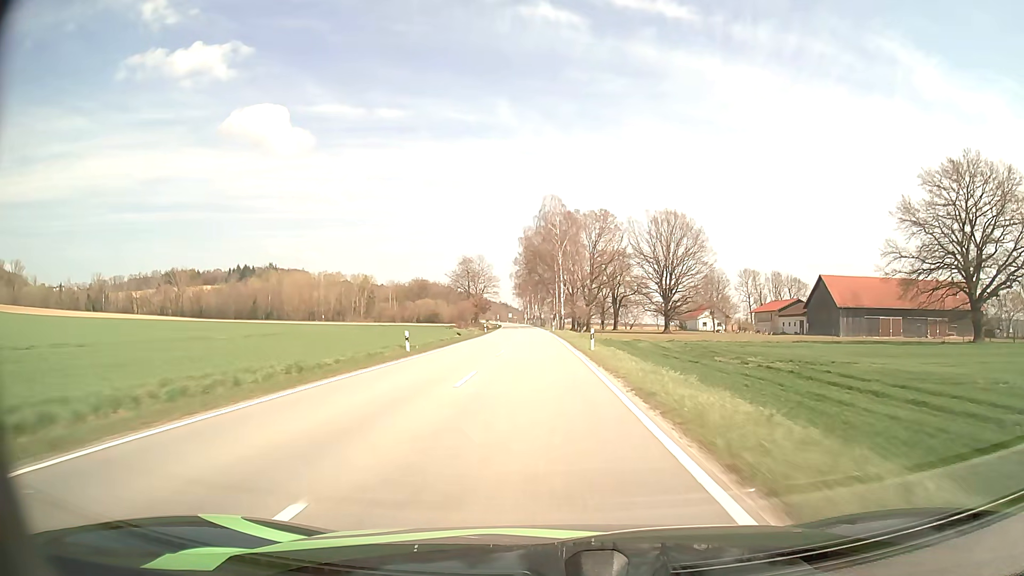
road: tertiary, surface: asphalt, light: Day
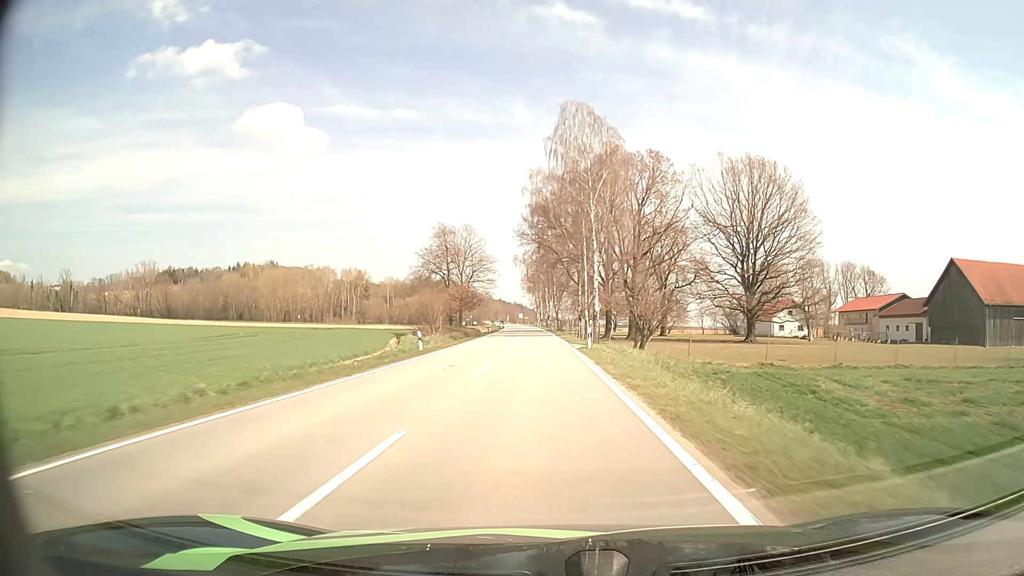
(-0.6, +46.9) m; -1°
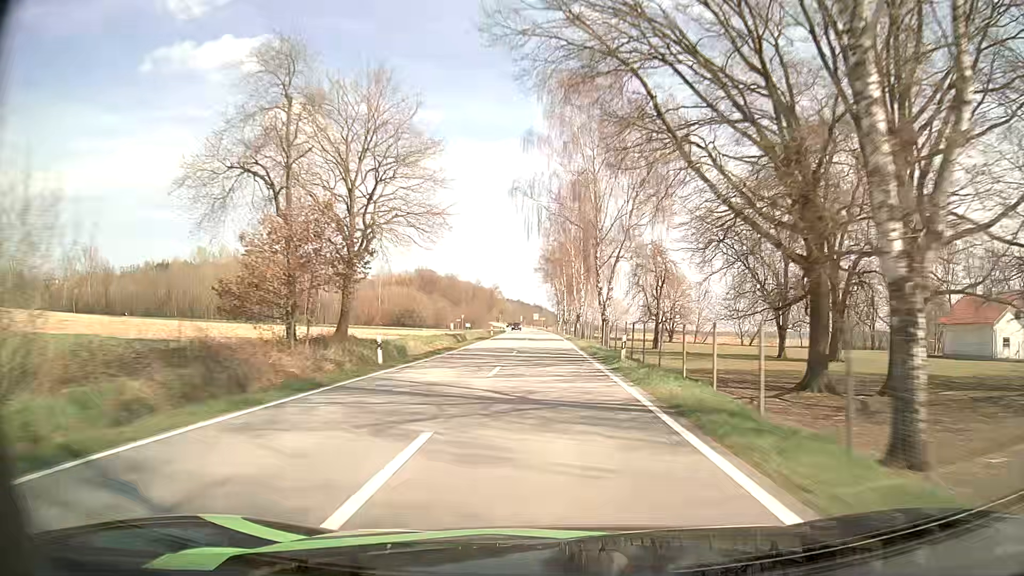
(-1.2, +62.4) m; -2°
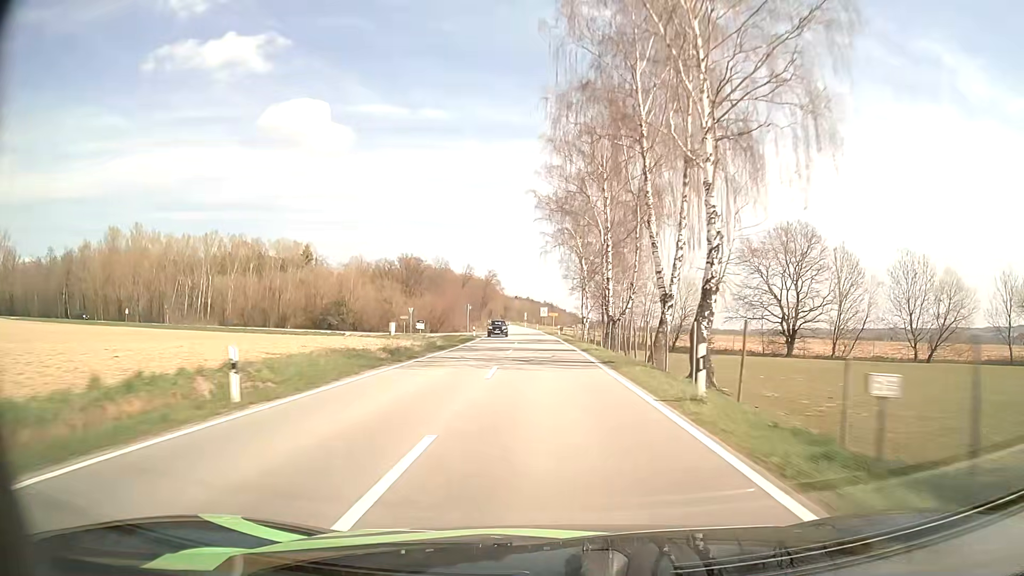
(-0.5, +62.6) m; -1°
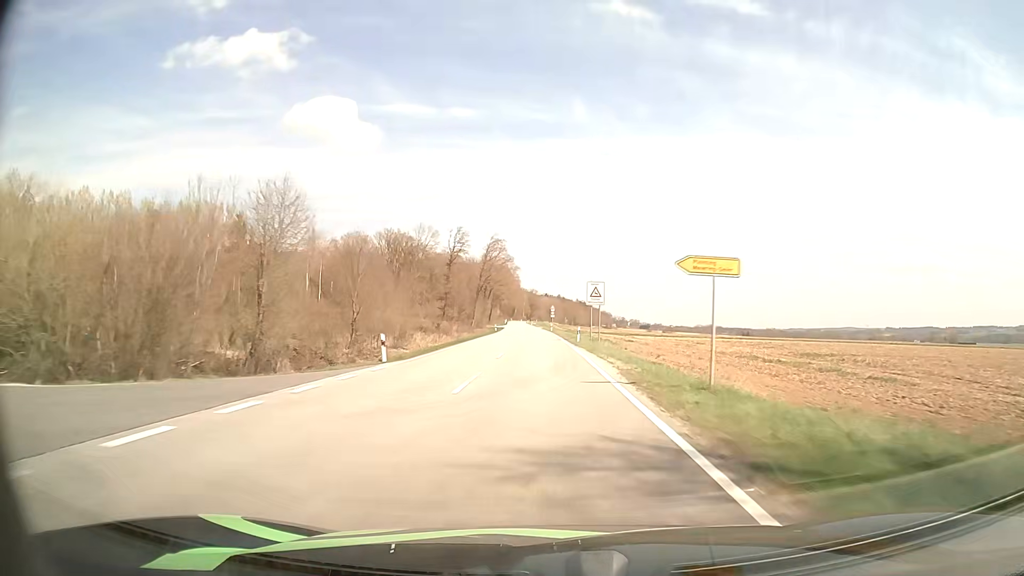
(-1.8, +79.0) m; -2°
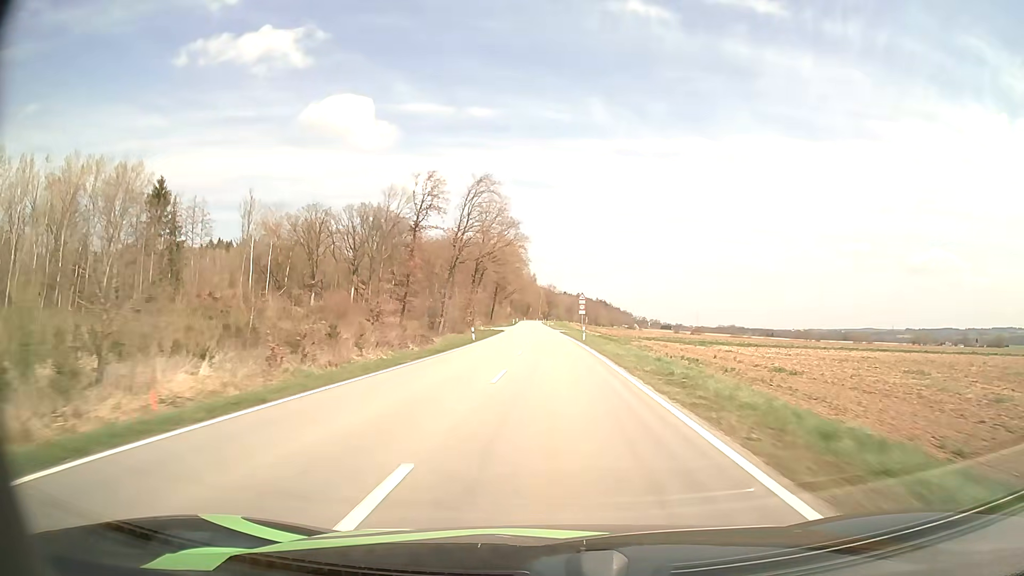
(-0.9, +47.2) m; -2°
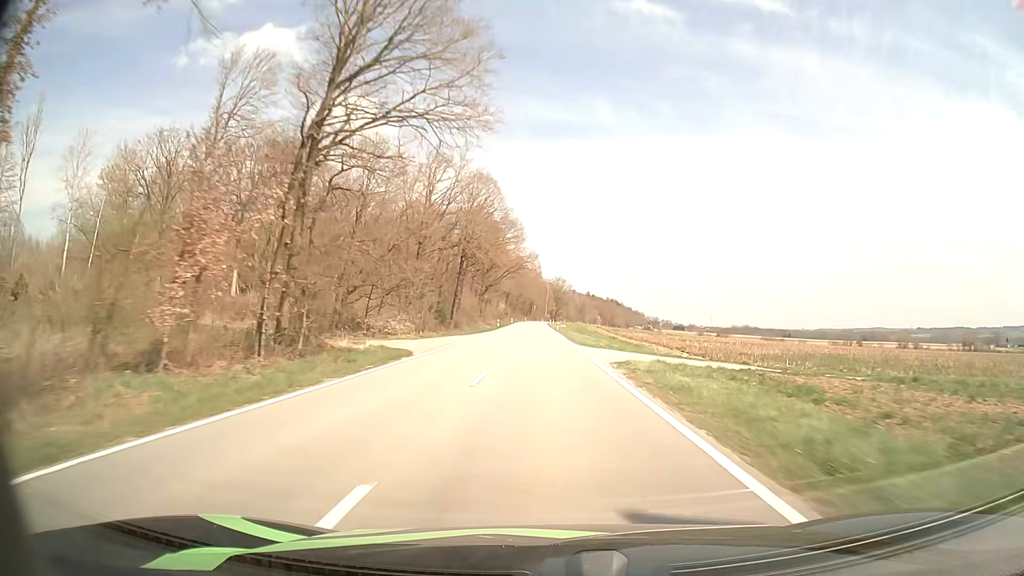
(-0.1, +63.1) m; -1°
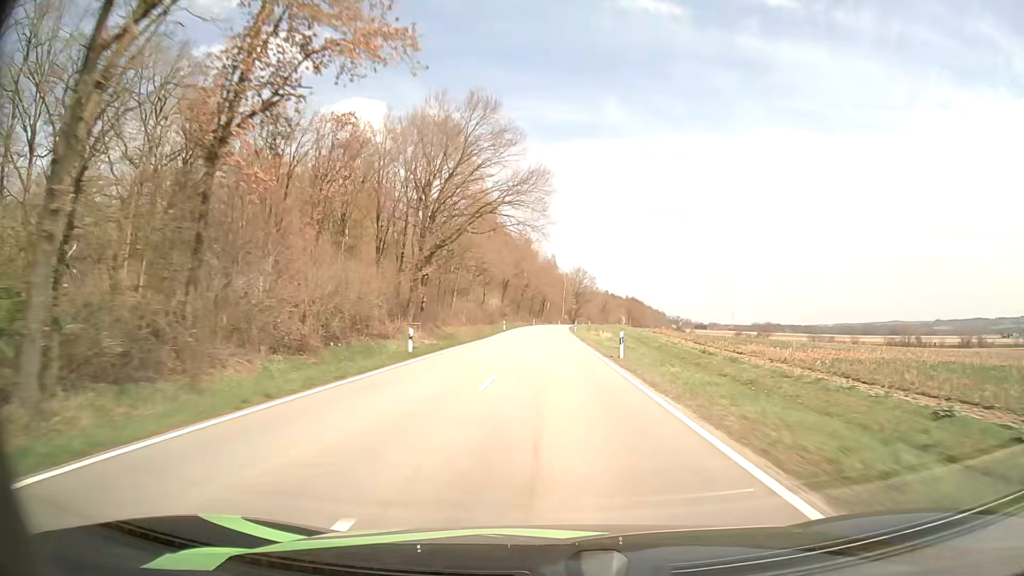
(-0.8, +63.2) m; -1°
(0, +10) (0, +20) (0, +30) (0, +40) (0, +50) (0, +60) (+1, +70) (+1, +80) (+1, +90) (+1, +100) m
